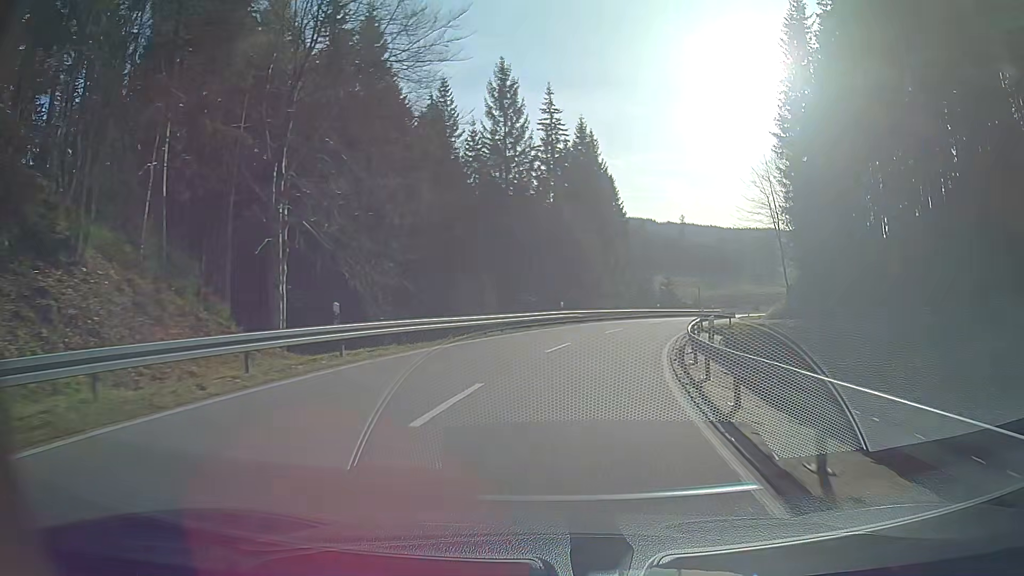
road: secondary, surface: asphalt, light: Day
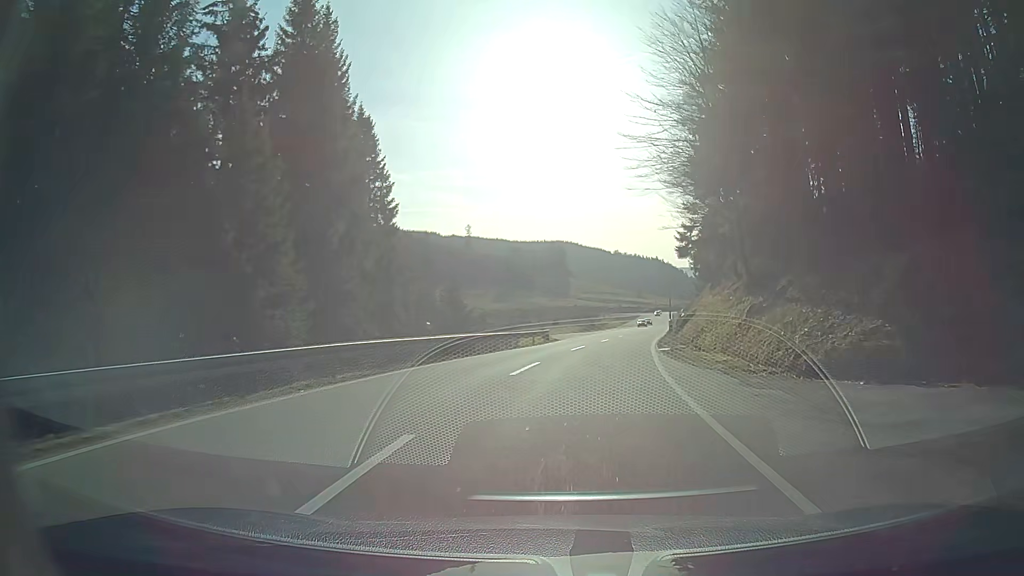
(+6.0, +38.4) m; +17°
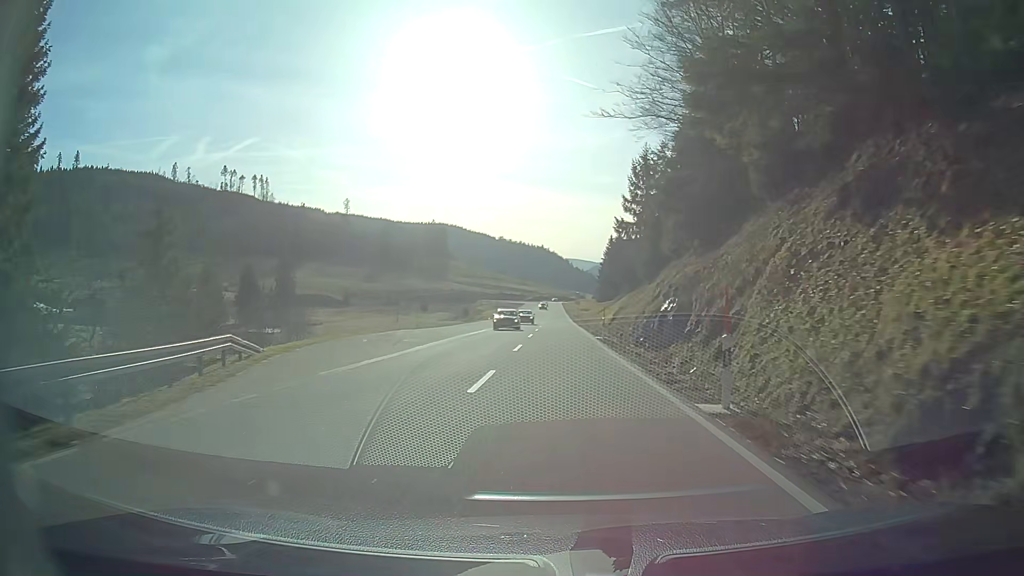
(+3.8, +39.0) m; +9°
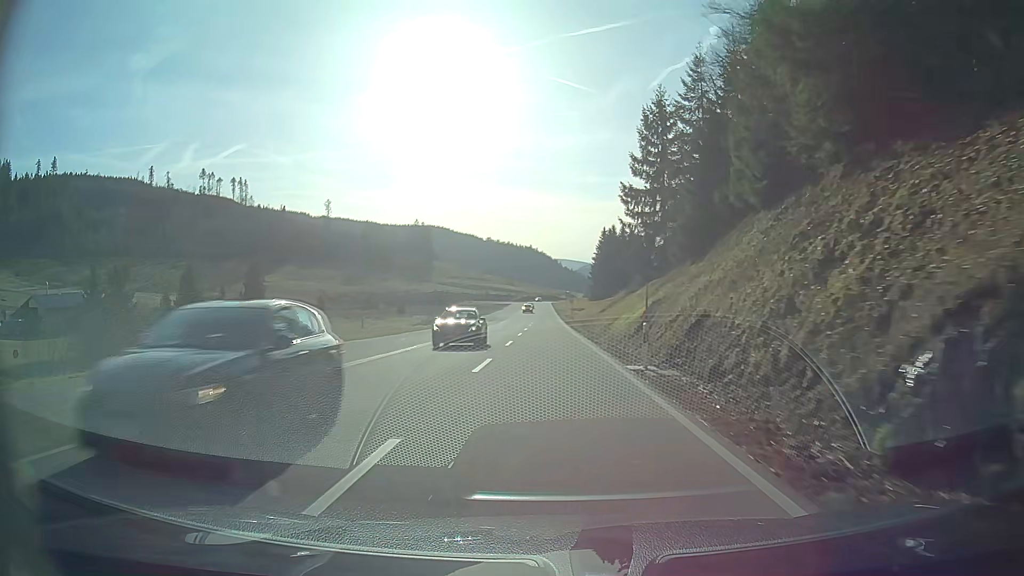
(+0.2, +20.1) m; +1°
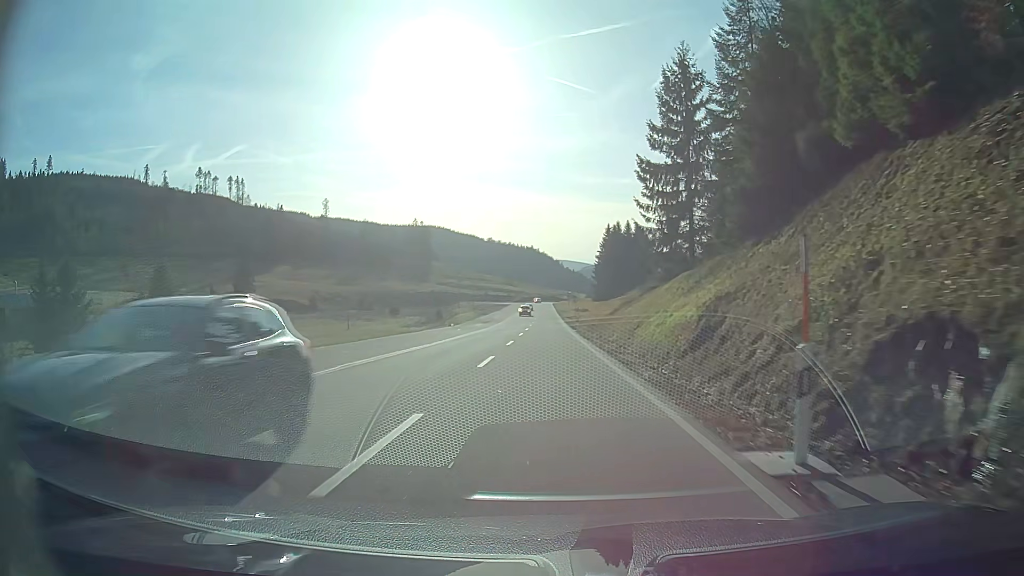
(0.0, +10.2) m; 0°
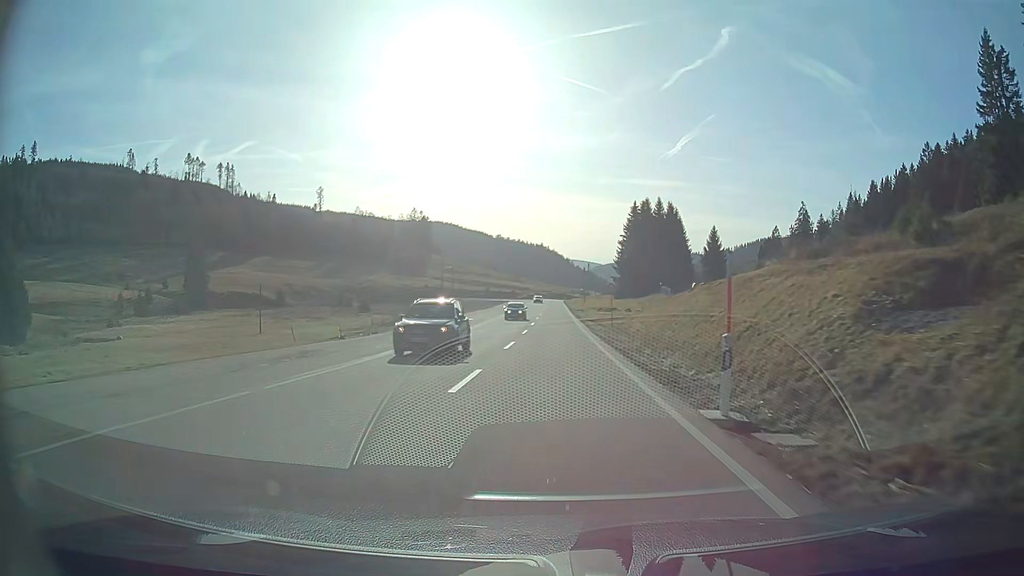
(-0.3, +41.3) m; -1°
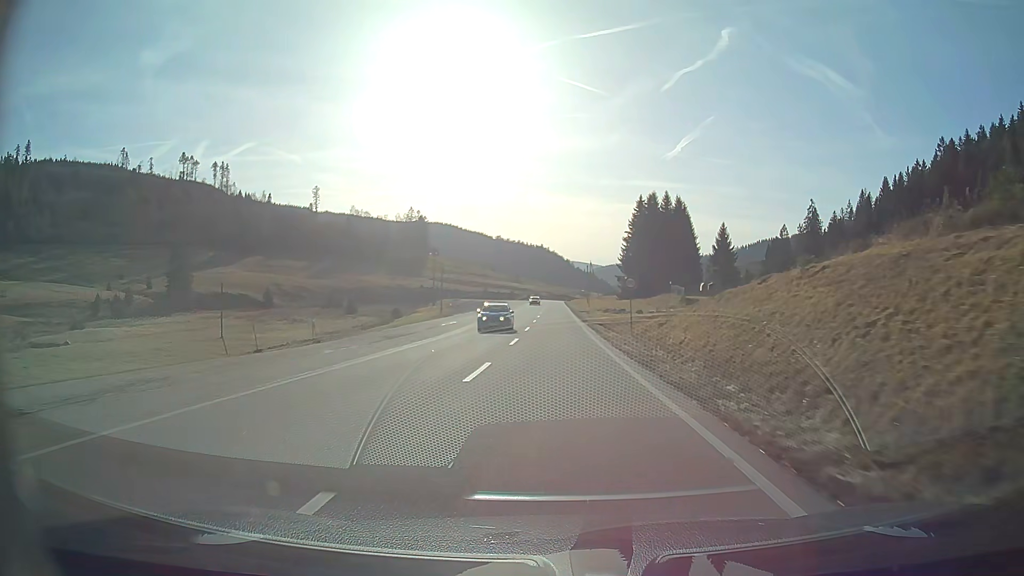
(0.0, +10.3) m; 0°
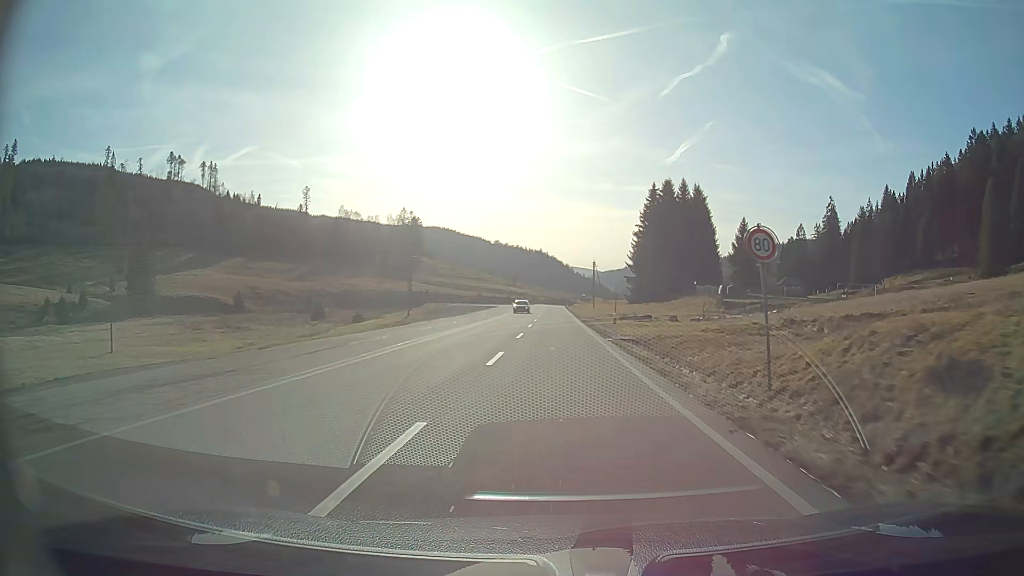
(+0.1, +20.5) m; 0°
(0, +10) (0, +20) (0, +30) (0, +40) (0, +50) (0, +60) (0, +70) (0, +80) (0, +90) (0, +100) m
